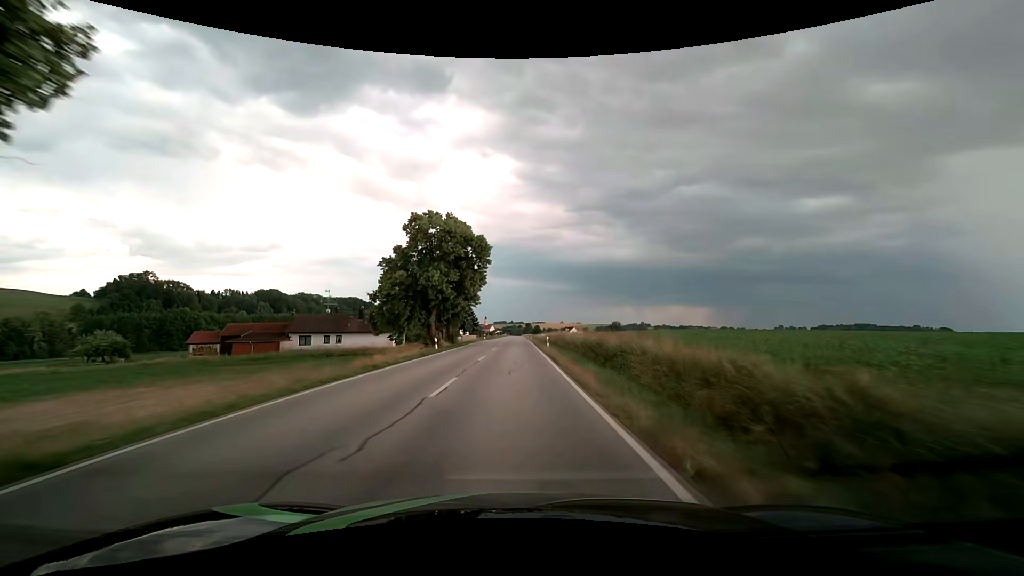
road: secondary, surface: asphalt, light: Day
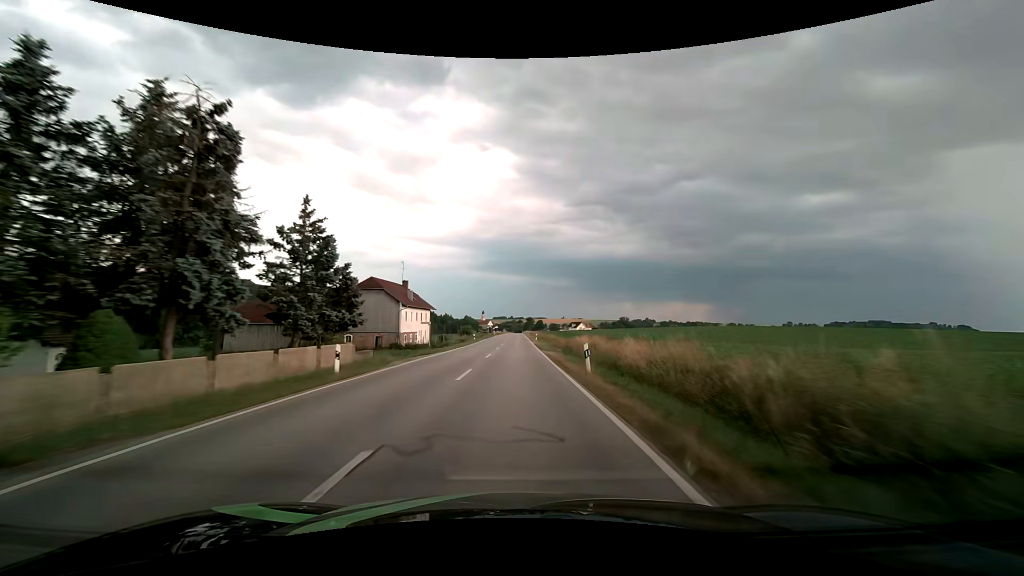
(+0.2, +68.7) m; 0°
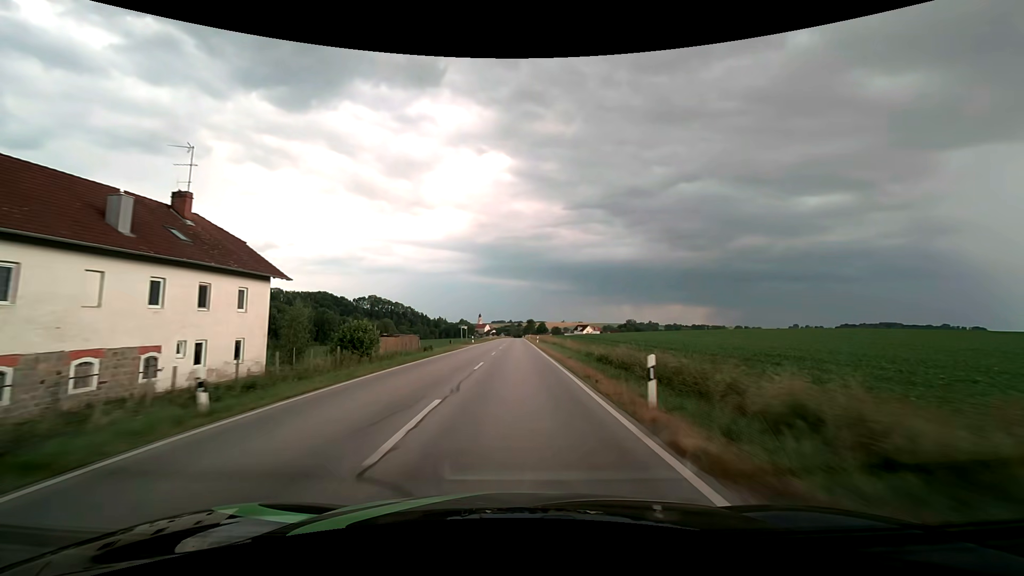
(-0.1, +56.0) m; 0°
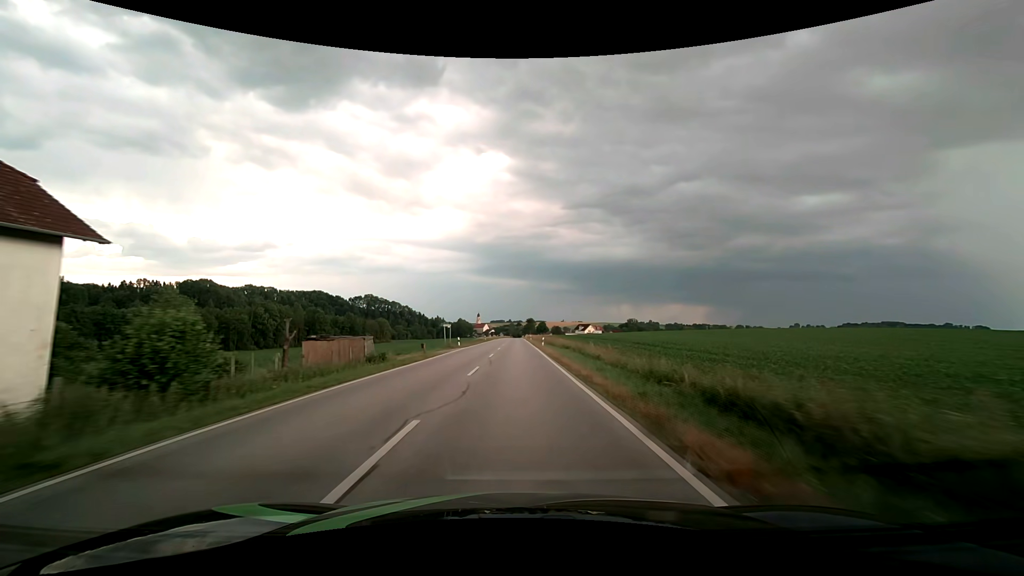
(0.0, +14.2) m; 0°
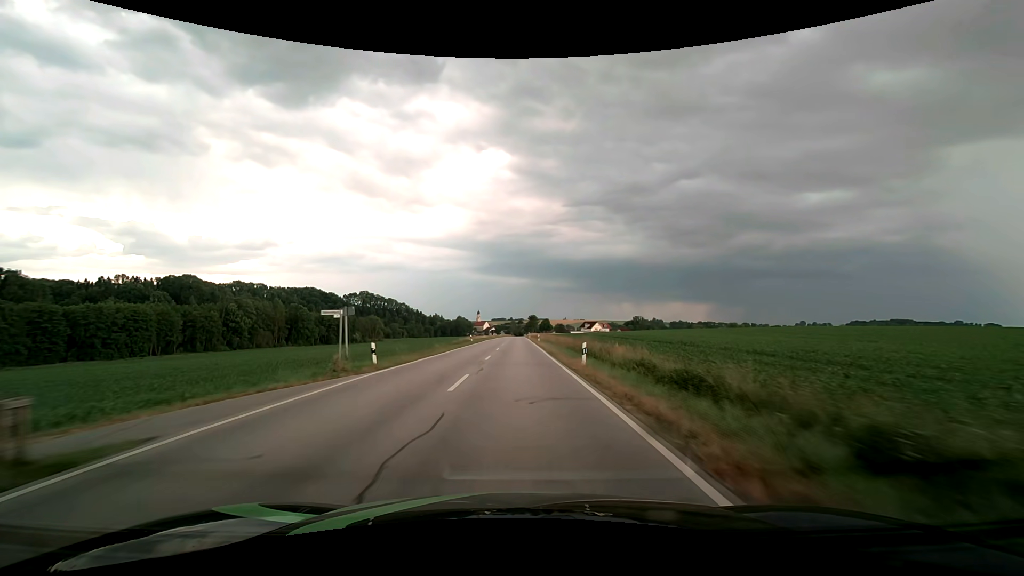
(+0.1, +28.7) m; 0°
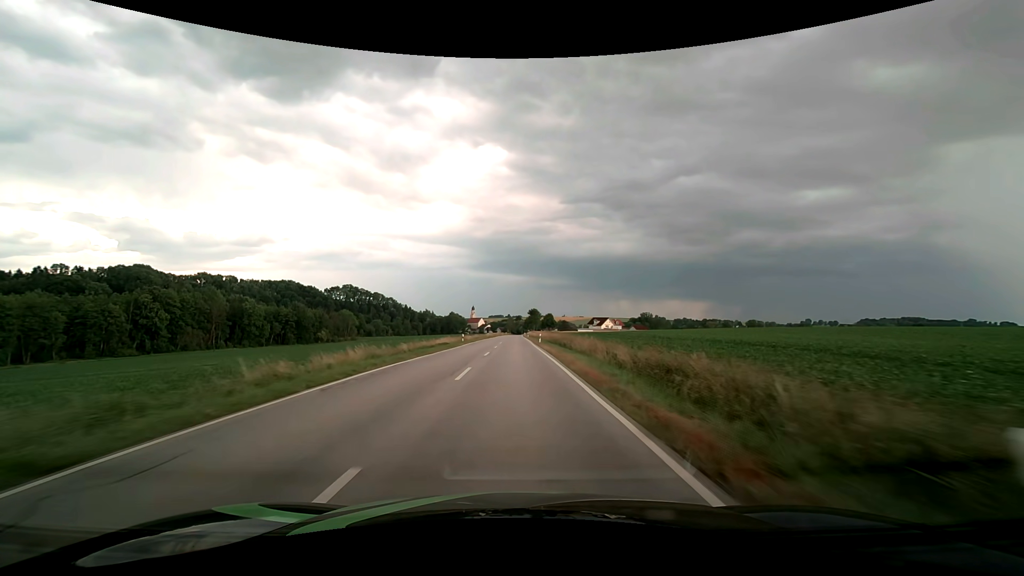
(0.0, +58.0) m; 0°
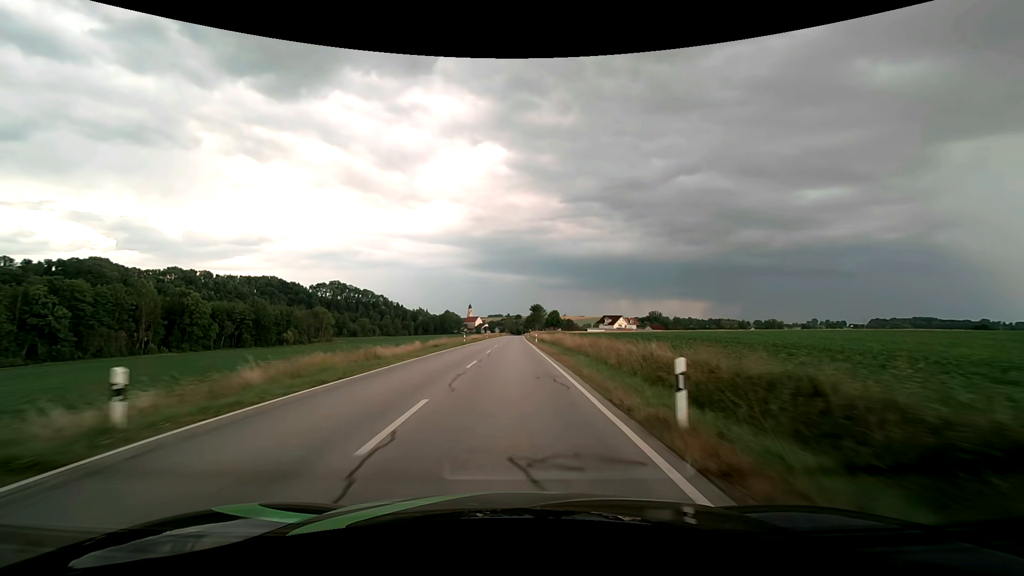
(0.0, +43.7) m; 0°
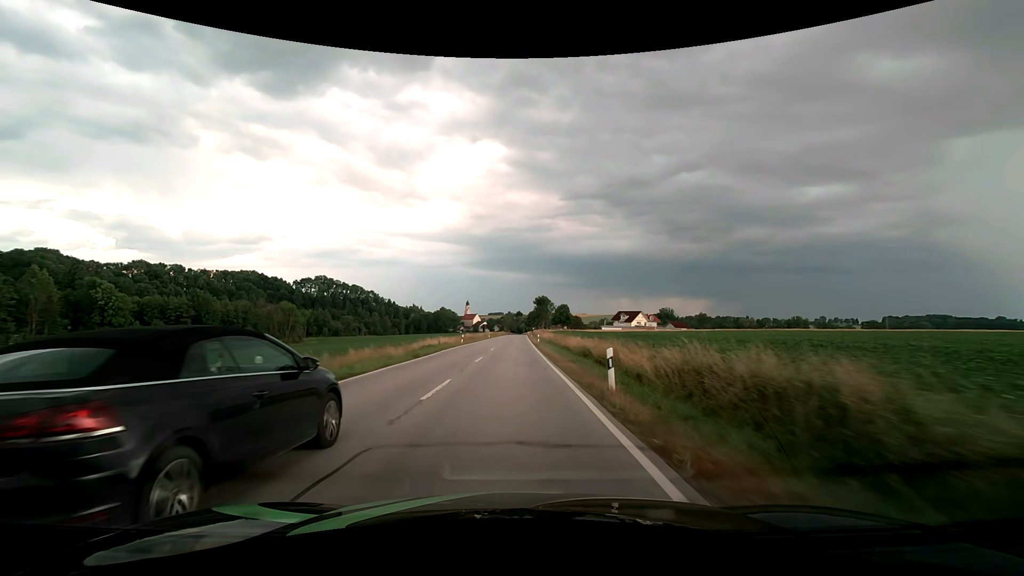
(0.0, +43.8) m; 0°
(0, +10) (0, +20) (0, +30) (0, +40) (0, +50) (0, +60) (0, +70) (0, +80) (0, +90) (0, +100) m
